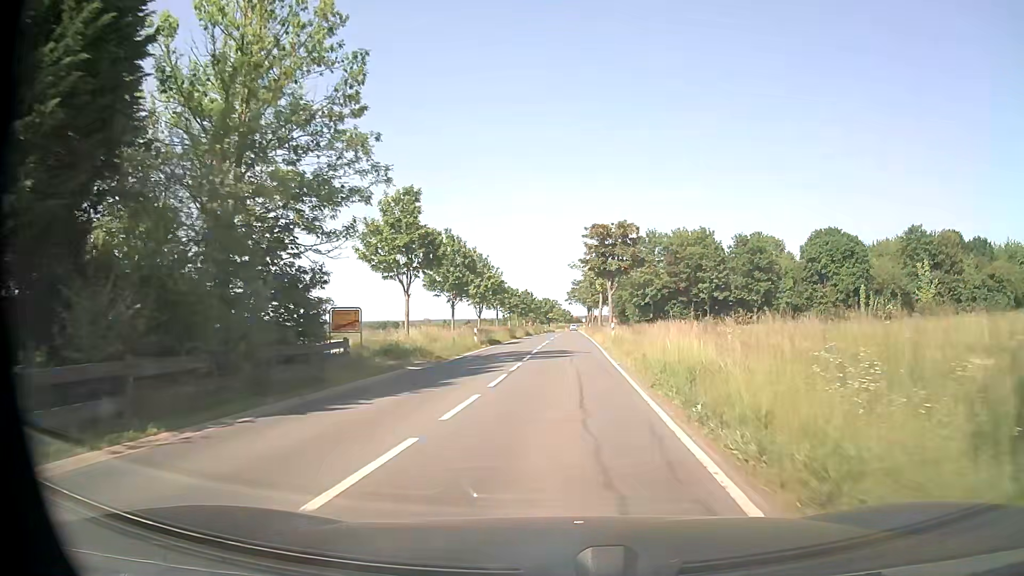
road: tertiary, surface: asphalt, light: Day
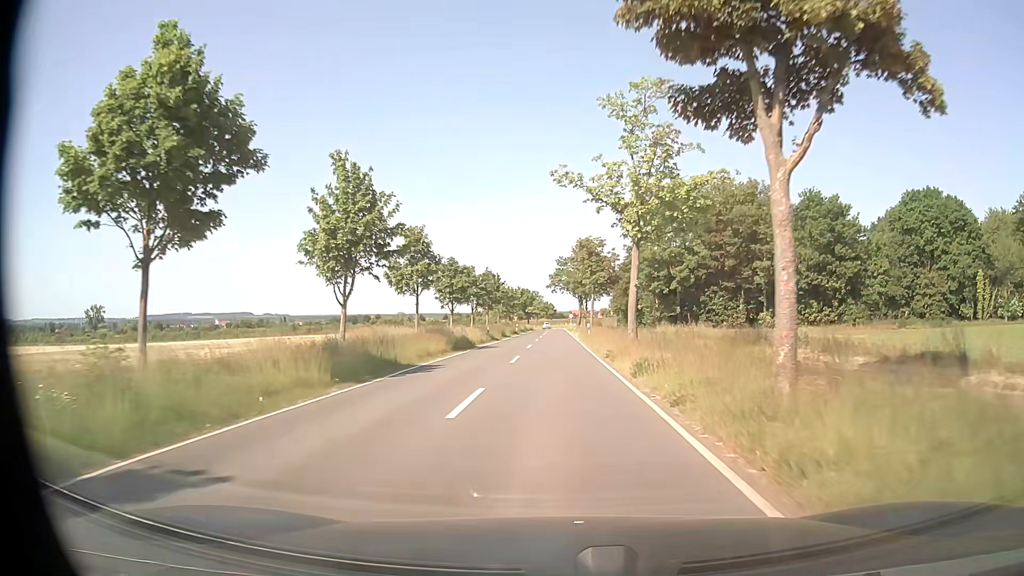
(+0.3, +41.2) m; +1°
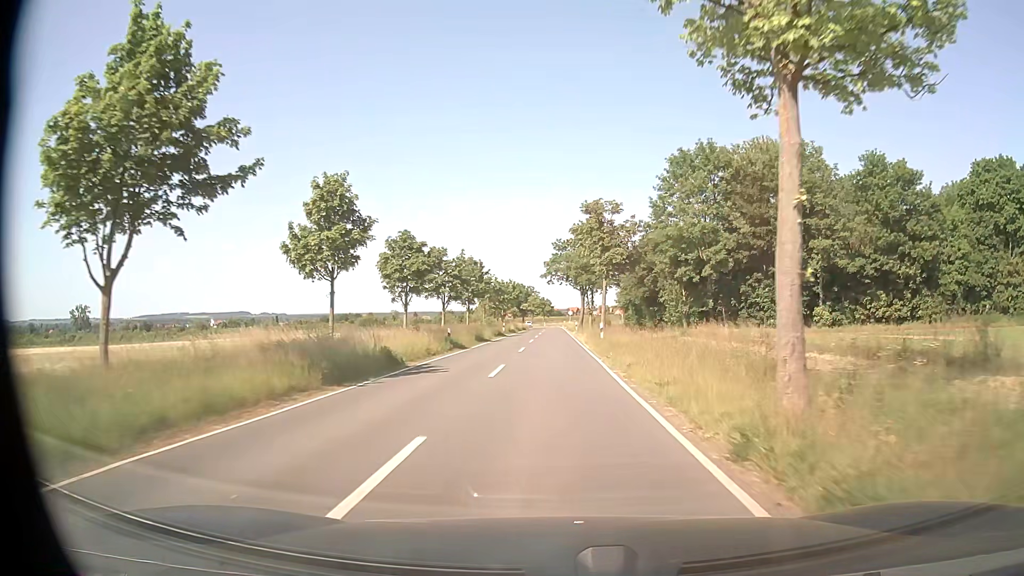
(0.0, +17.7) m; 0°
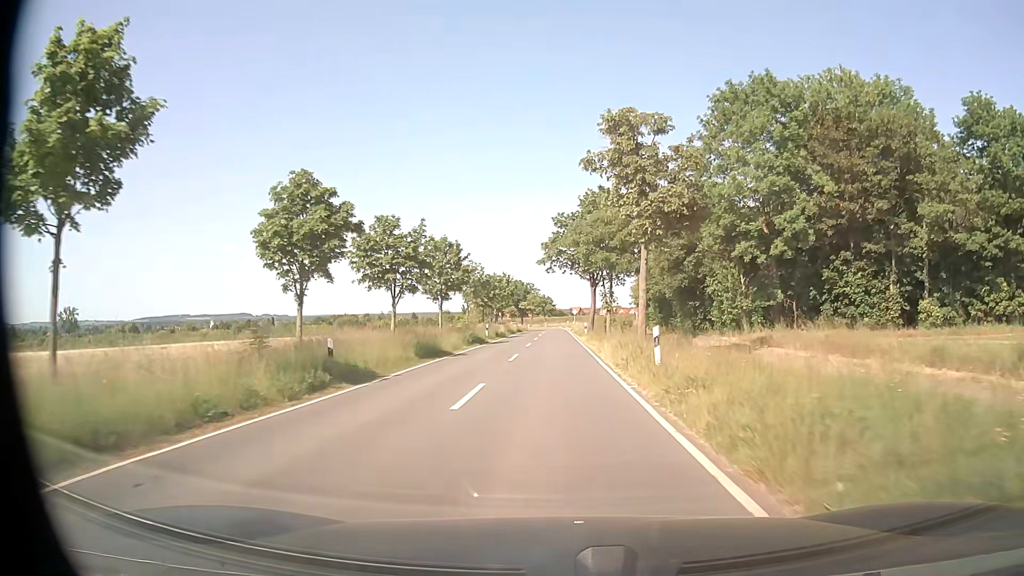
(-0.1, +18.4) m; 0°
(0, +10) (0, +20) (0, +30) (0, +40) (0, +50) (0, +60) (0, +70) (0, +80) (0, +90) (0, +100) m
